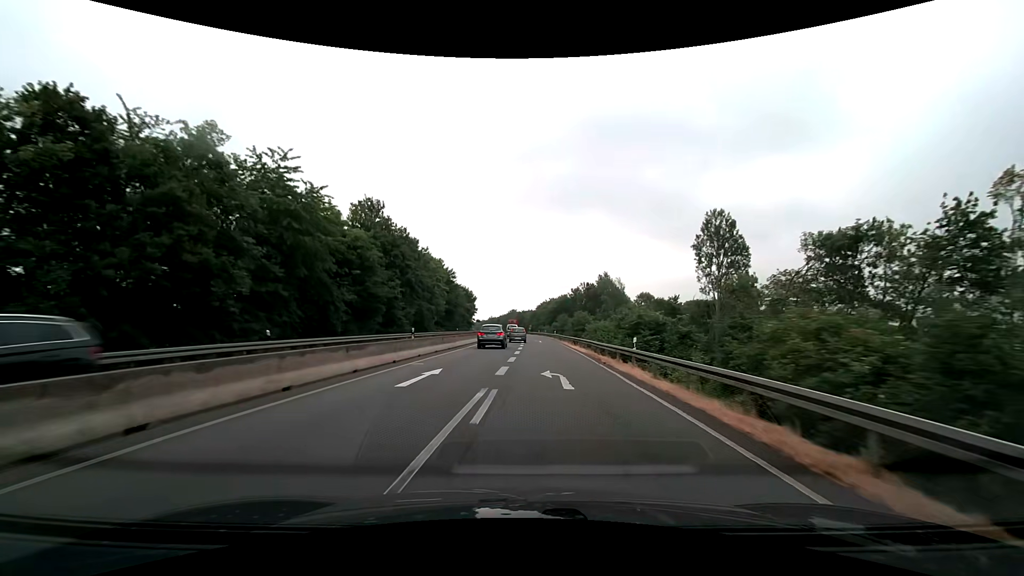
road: trunk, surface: asphalt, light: Day
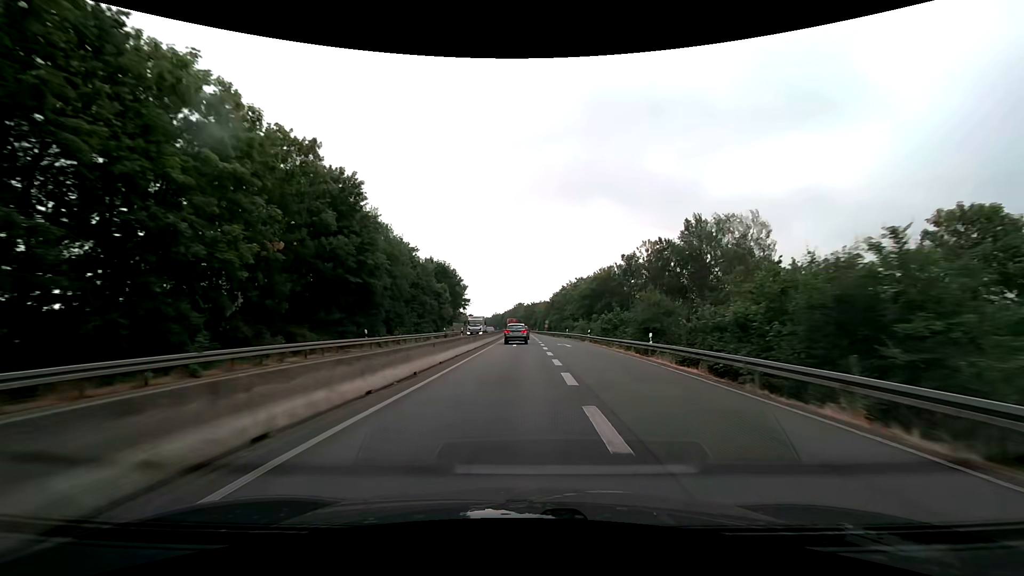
(-1.0, +57.0) m; -1°
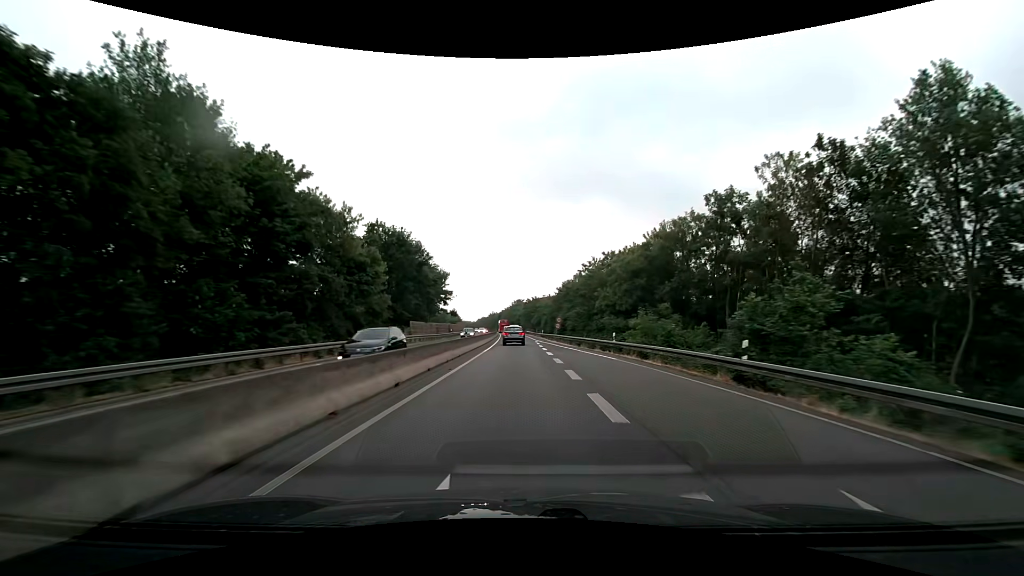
(+0.1, +34.6) m; 0°
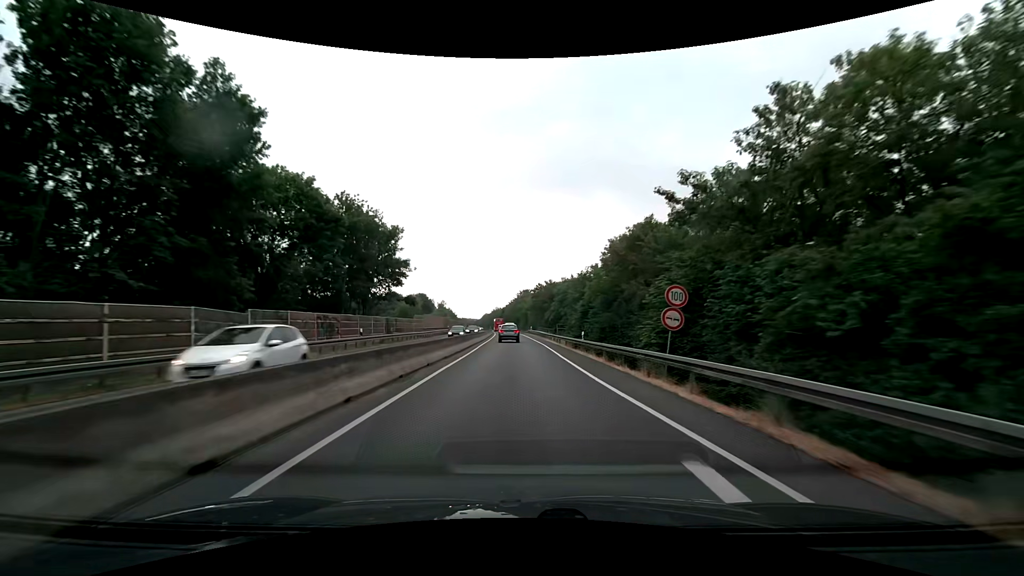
(-0.2, +47.4) m; -1°
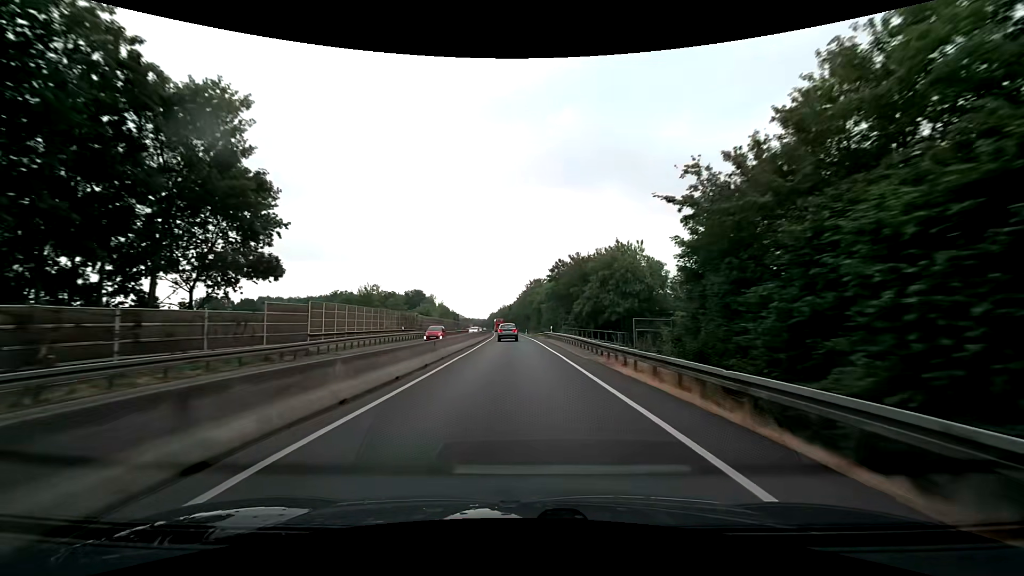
(-0.4, +36.2) m; -1°
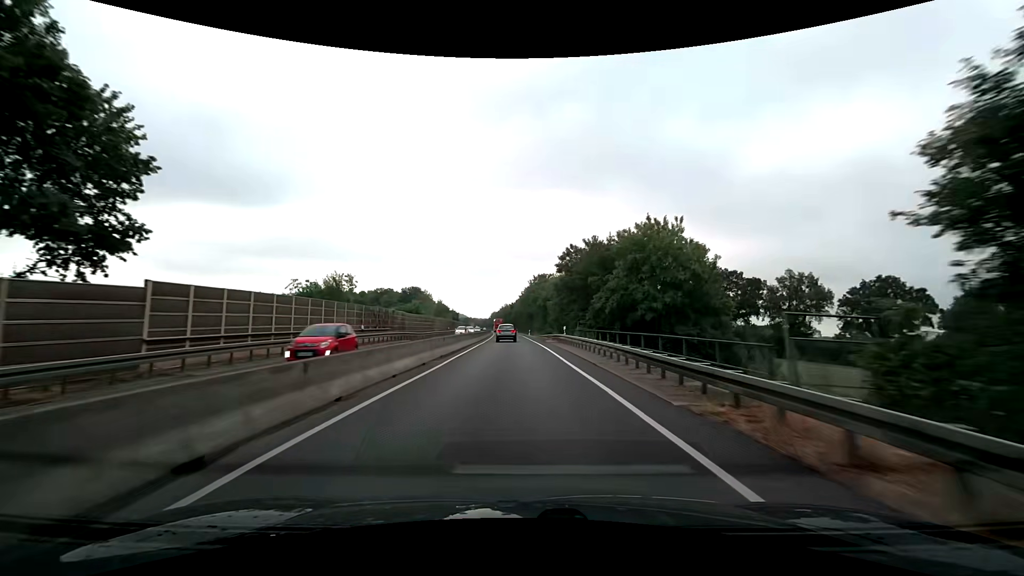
(-0.1, +12.1) m; 0°
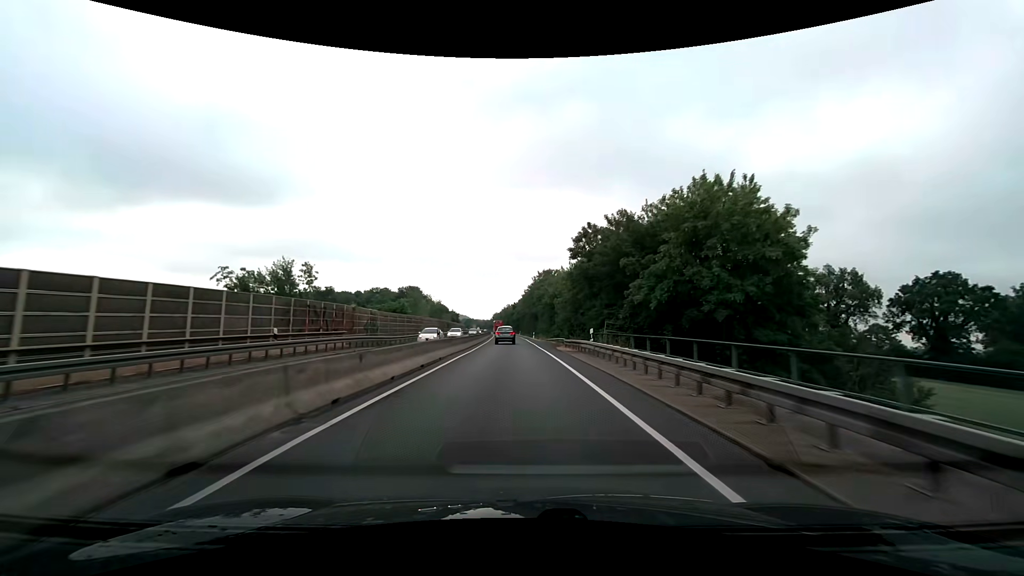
(0.0, +12.2) m; -1°
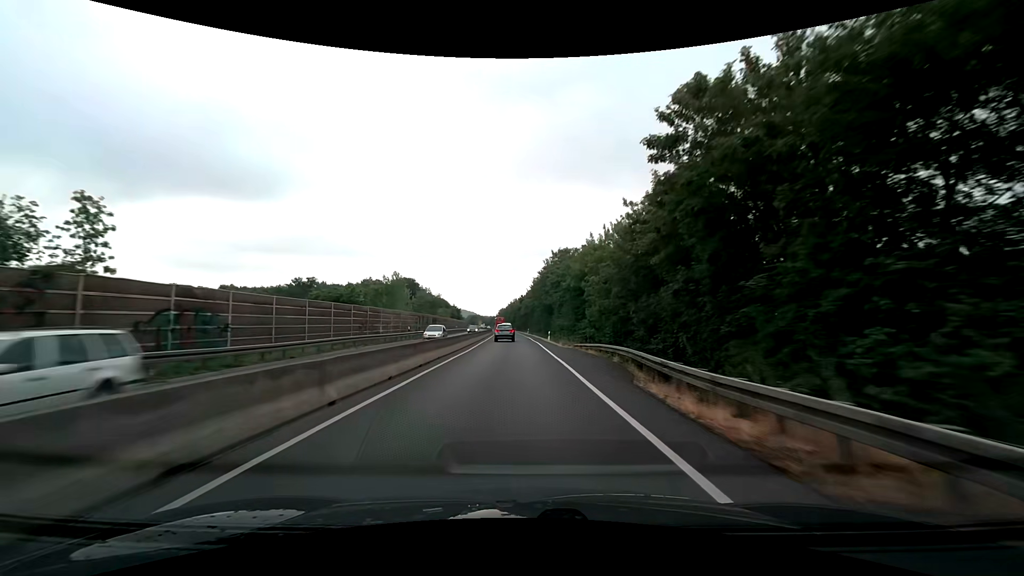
(-0.1, +24.3) m; -1°
(0, +10) (0, +20) (0, +30) (-1, +40) (-1, +50) (-1, +60) (-2, +70) (-2, +80) (-3, +90) (-3, +100) m
